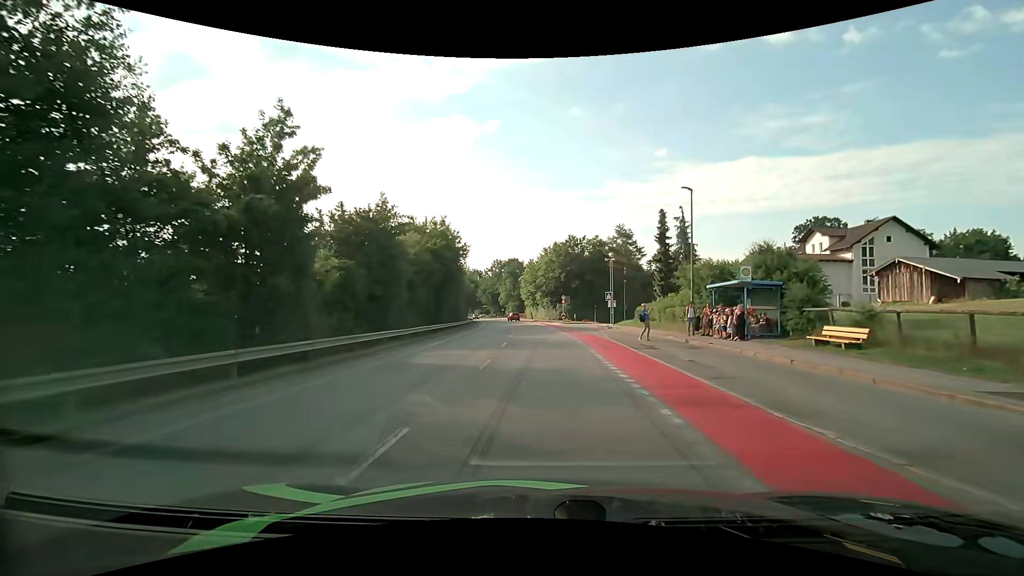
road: unclassified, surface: asphalt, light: Day
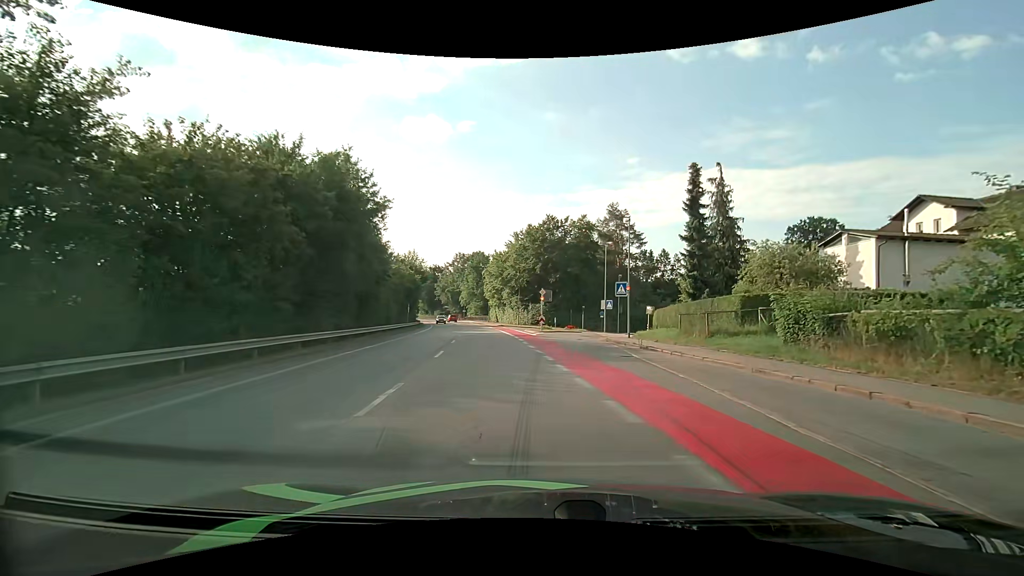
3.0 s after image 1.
(+0.1, +22.8) m; +3°
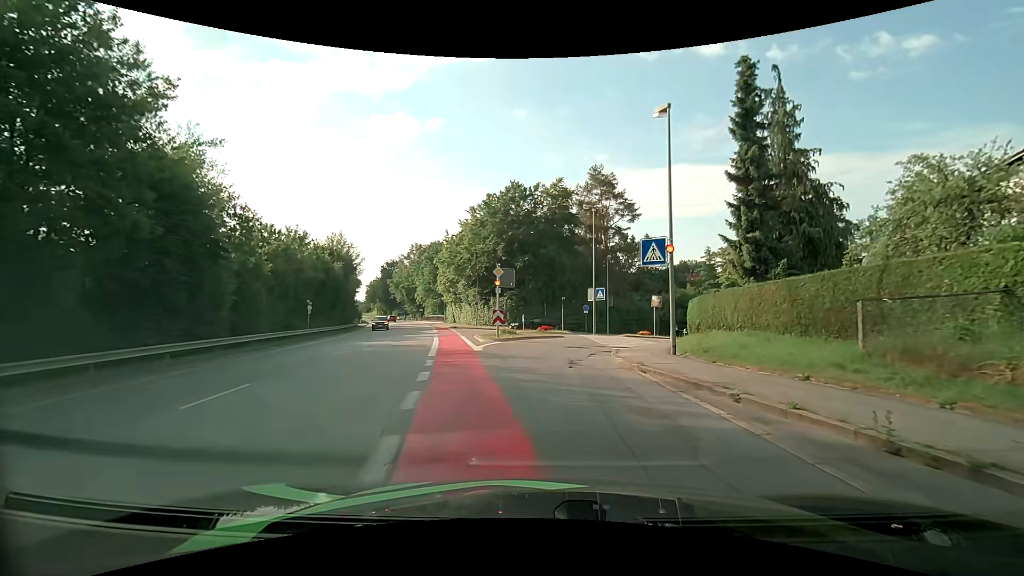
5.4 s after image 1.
(+0.9, +17.5) m; +4°
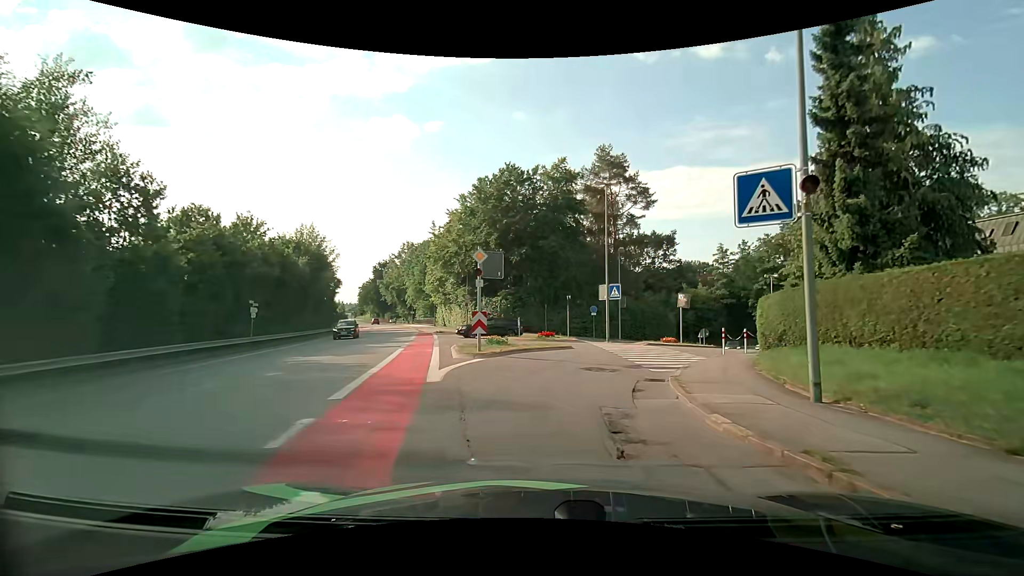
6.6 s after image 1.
(0.0, +7.6) m; 0°
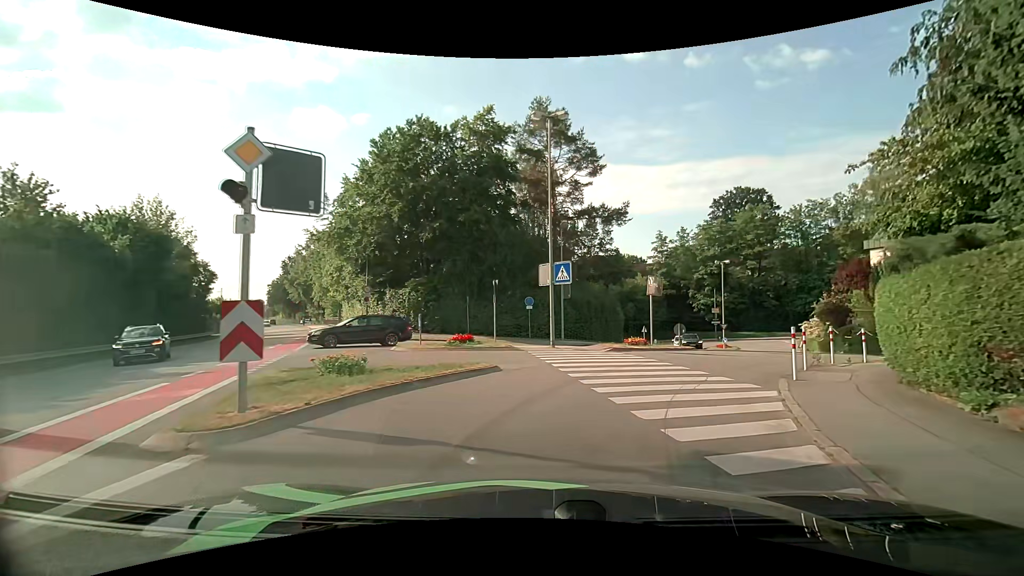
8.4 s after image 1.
(+0.6, +10.5) m; +8°
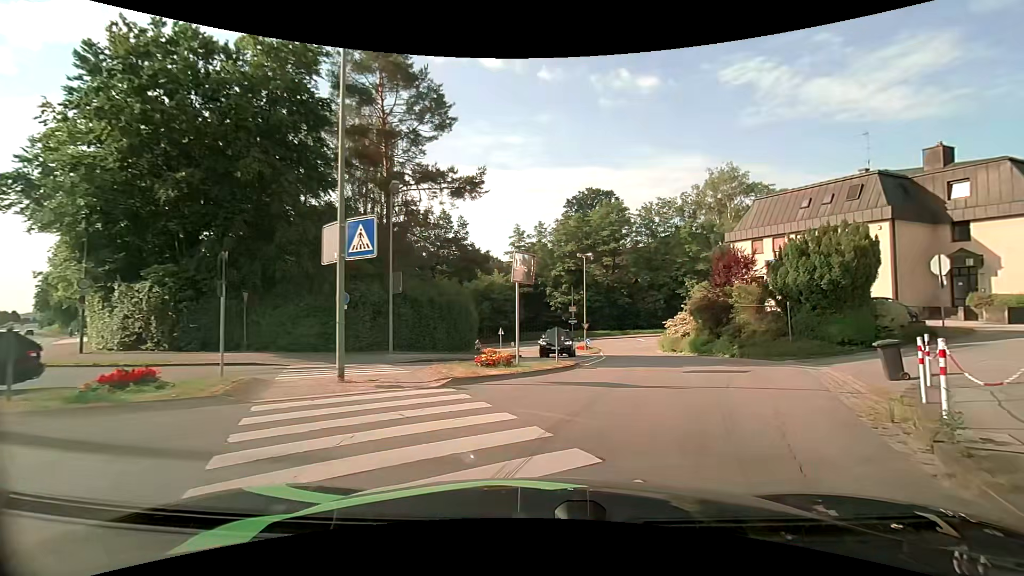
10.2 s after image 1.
(+1.1, +9.7) m; +15°
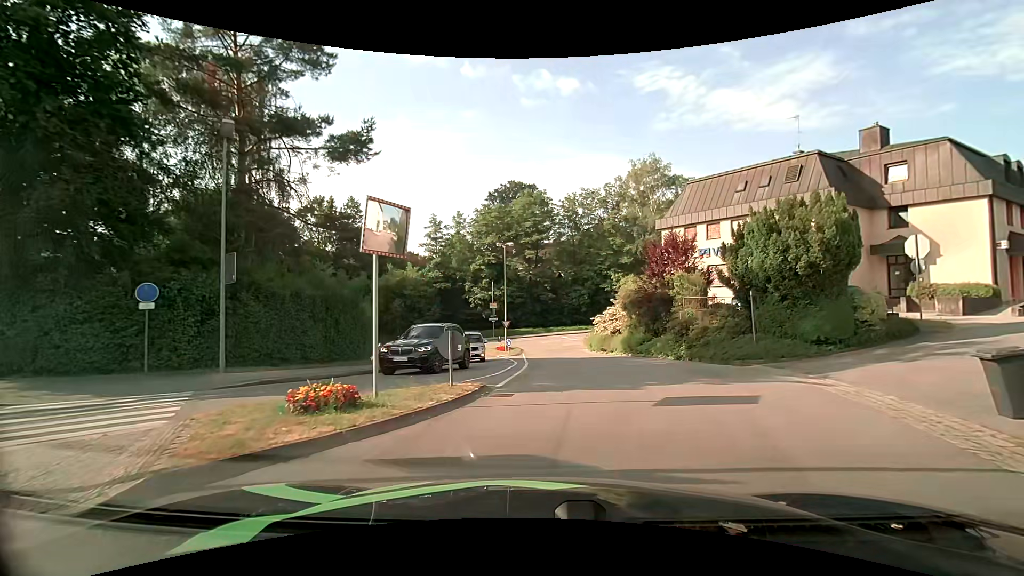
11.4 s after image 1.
(+0.7, +6.1) m; +9°
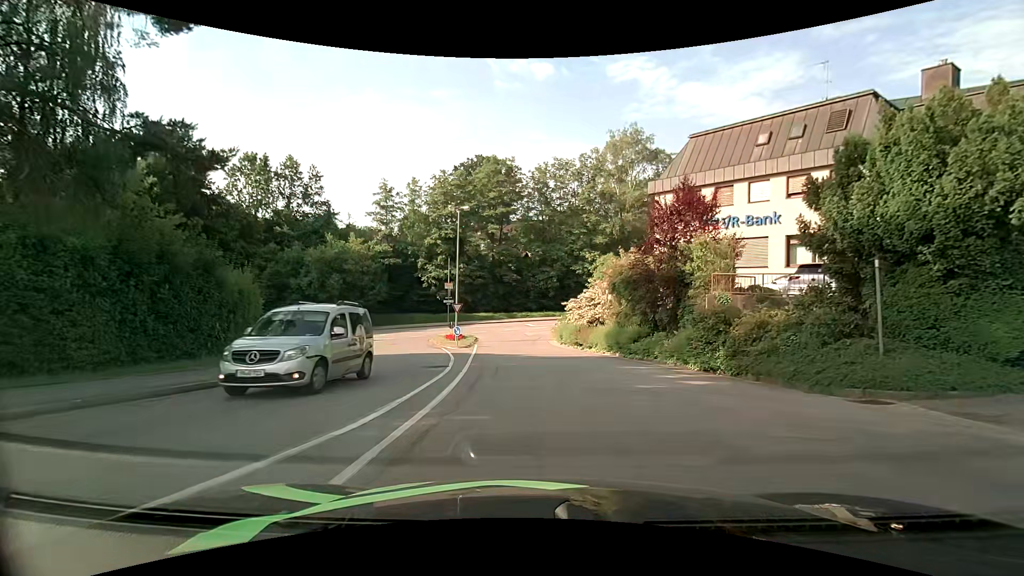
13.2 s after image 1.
(+0.4, +9.0) m; +4°
(0, +10) (-1, +20) (-2, +30) (-3, +40) (-5, +49) (-13, +55) (-23, +55) (-33, +52) (-42, +48) (-50, +43) m
